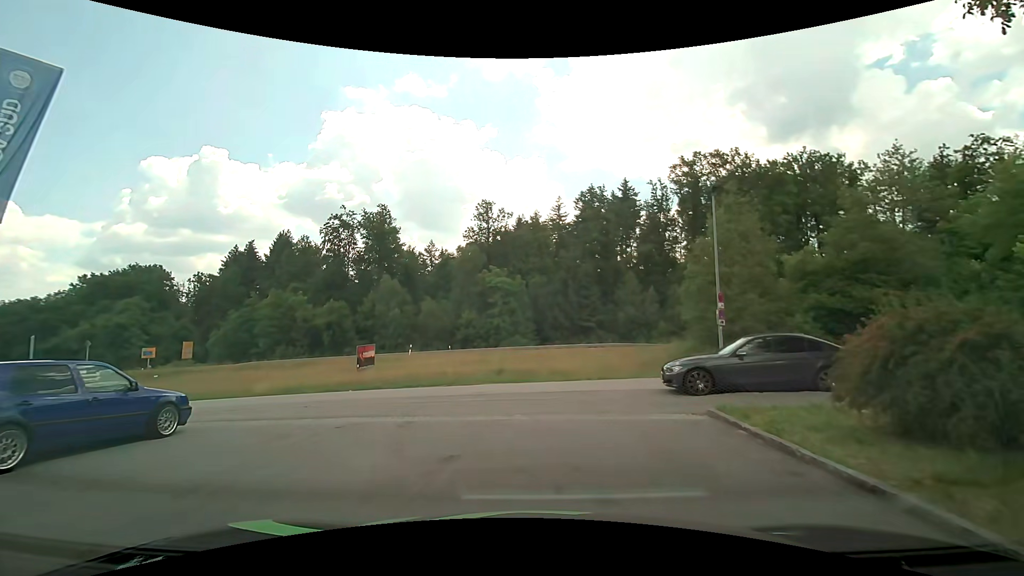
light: Day
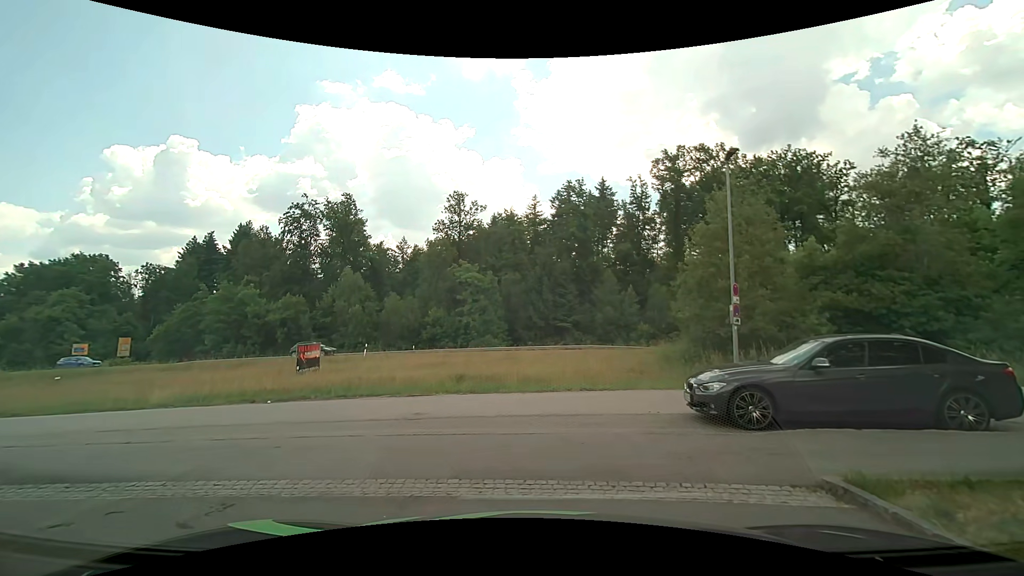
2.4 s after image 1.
(+0.1, +4.4) m; +1°
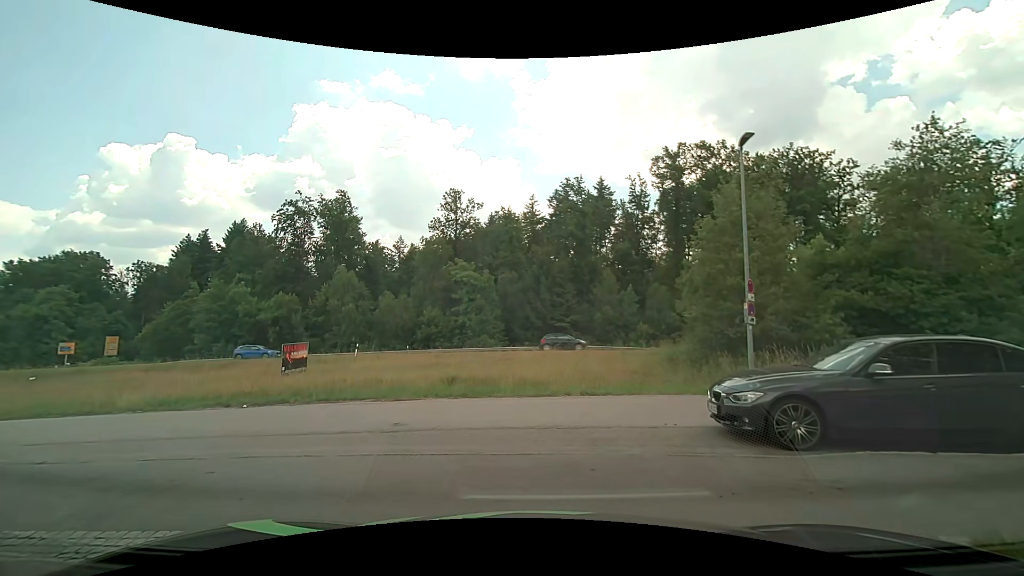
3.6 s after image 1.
(0.0, +1.3) m; 0°
